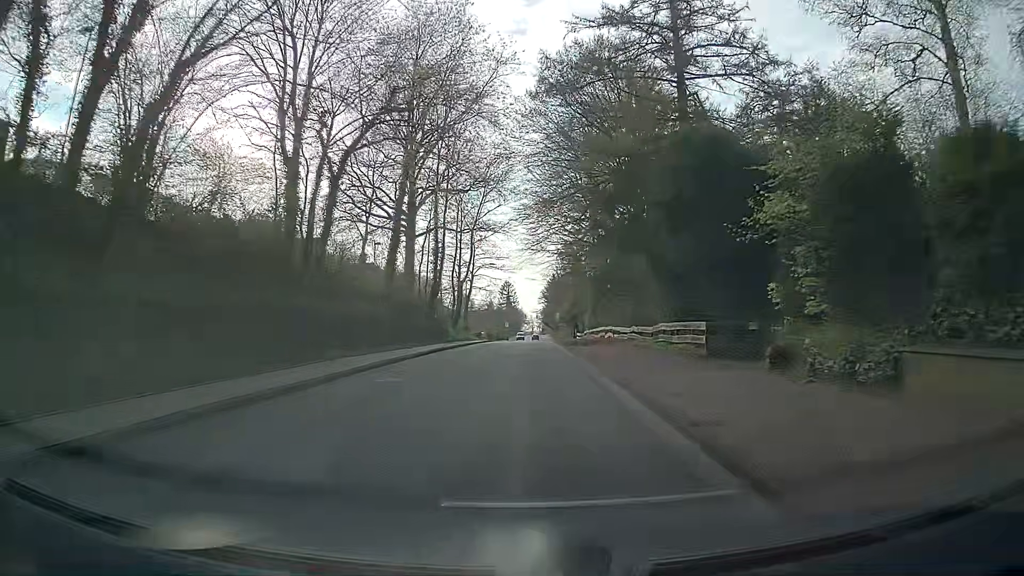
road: secondary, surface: asphalt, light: Day
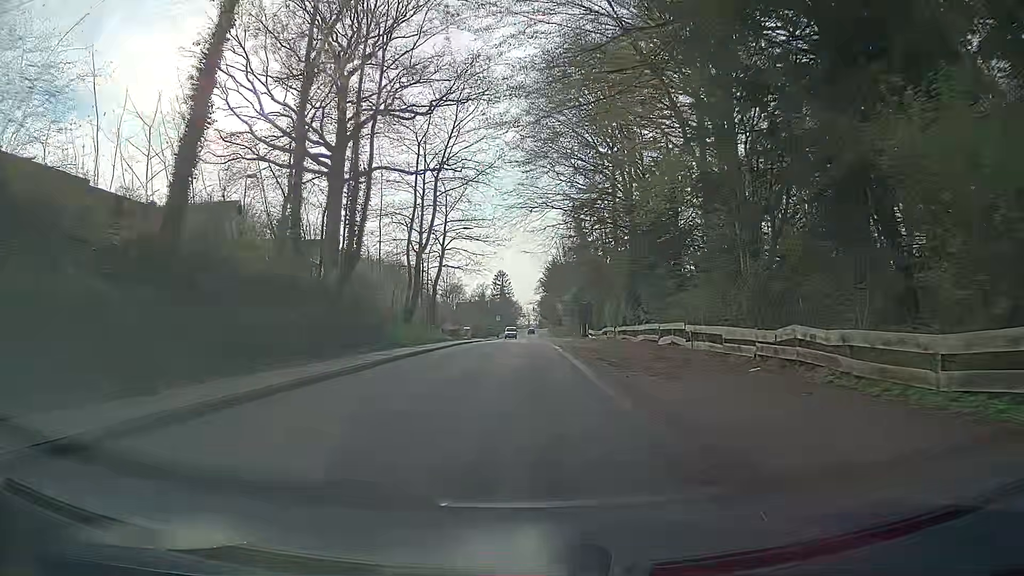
(+0.1, +22.6) m; 0°
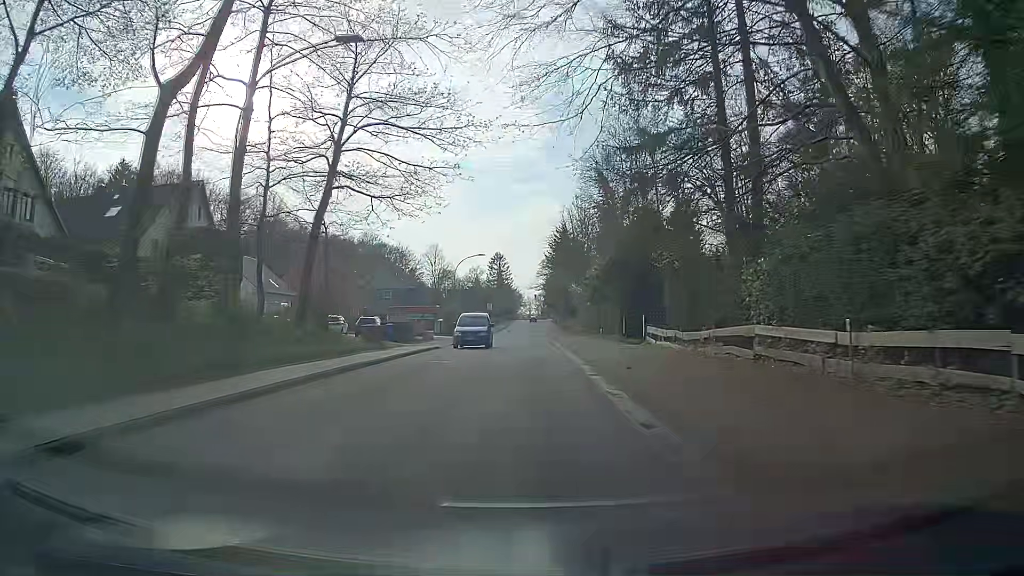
(+0.3, +30.8) m; +1°
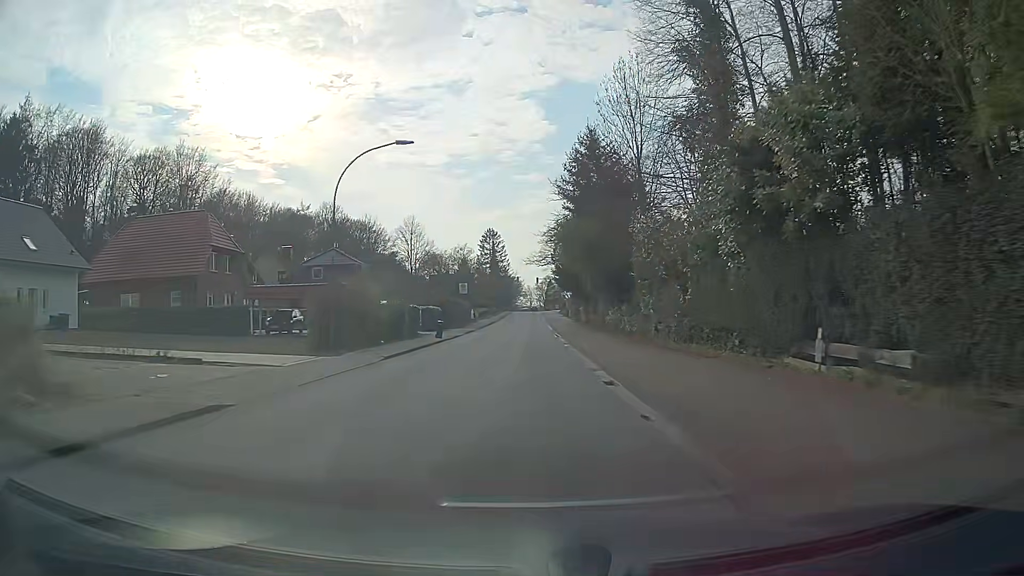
(-0.1, +39.8) m; 0°
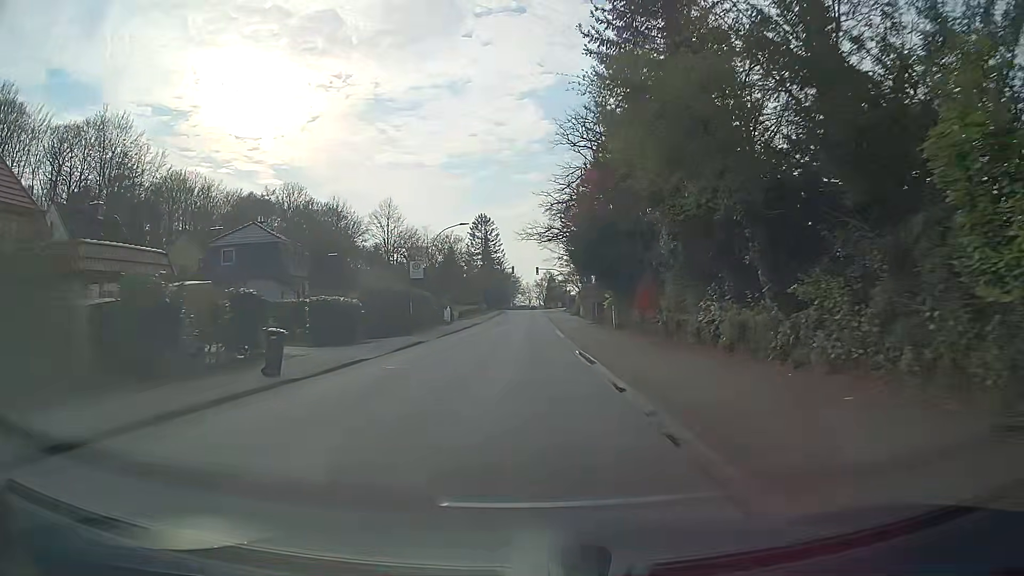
(+0.2, +24.3) m; 0°
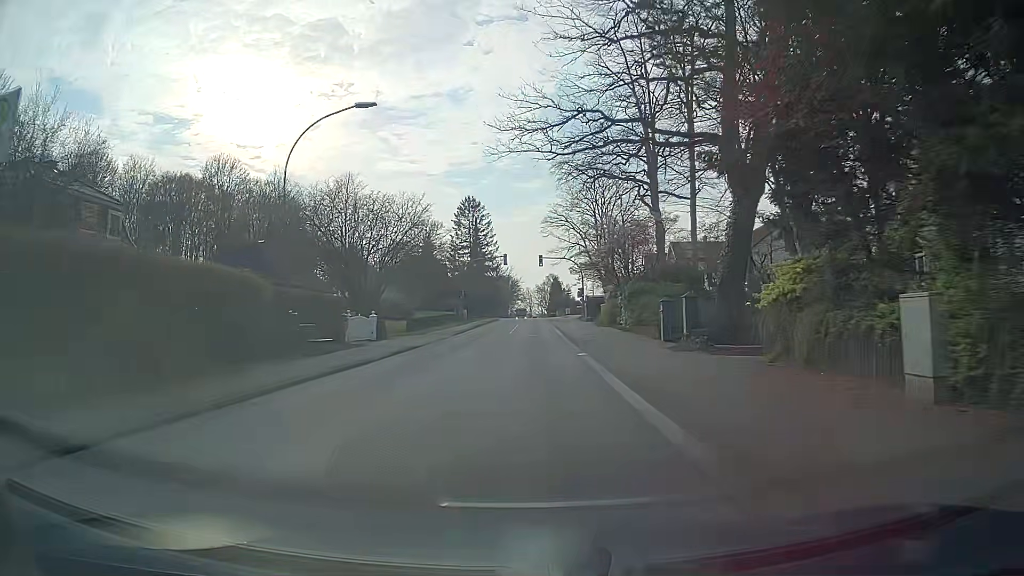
(0.0, +31.2) m; -2°
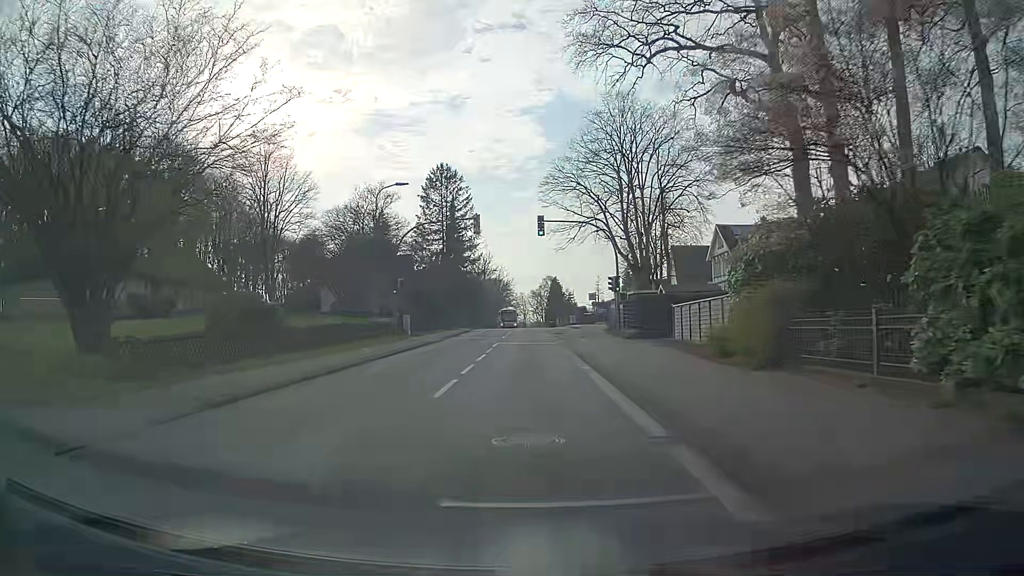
(+1.2, +30.9) m; +3°
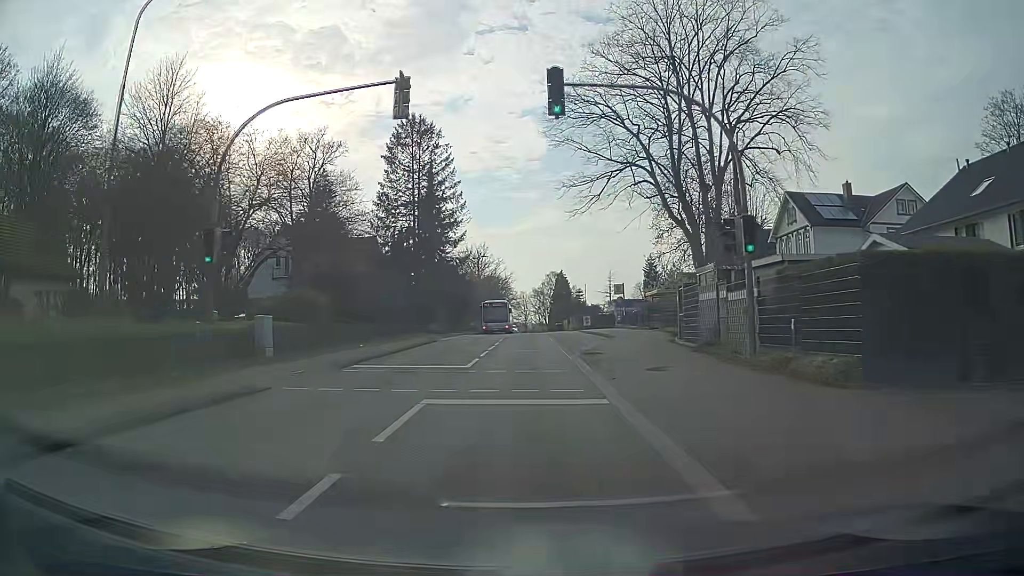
(-0.2, +22.5) m; 0°
(0, +10) (0, +20) (0, +30) (0, +40) (0, +50) (-1, +60) (-1, +70) (-1, +80) (-1, +90) (-1, +100) m
